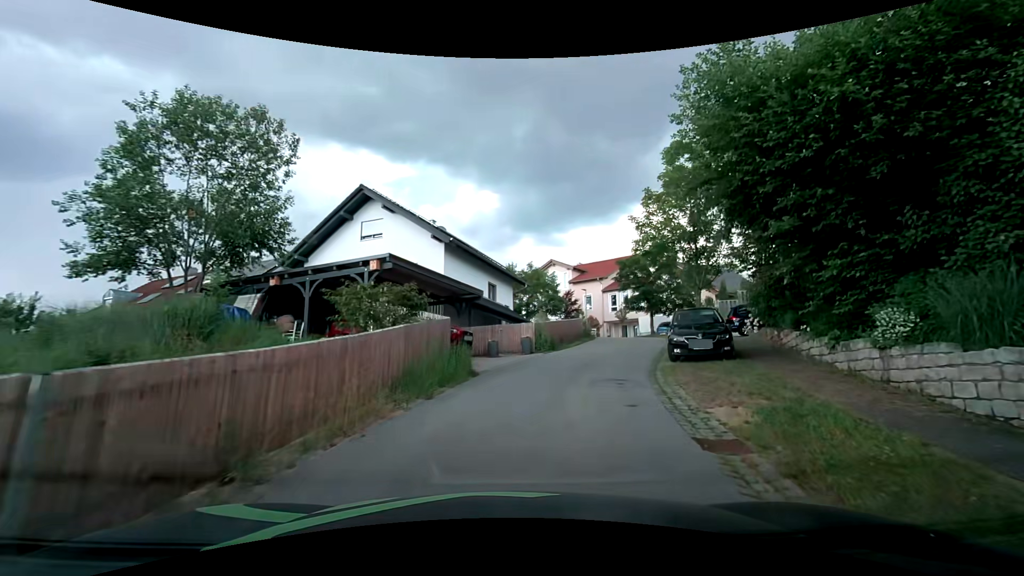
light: Day
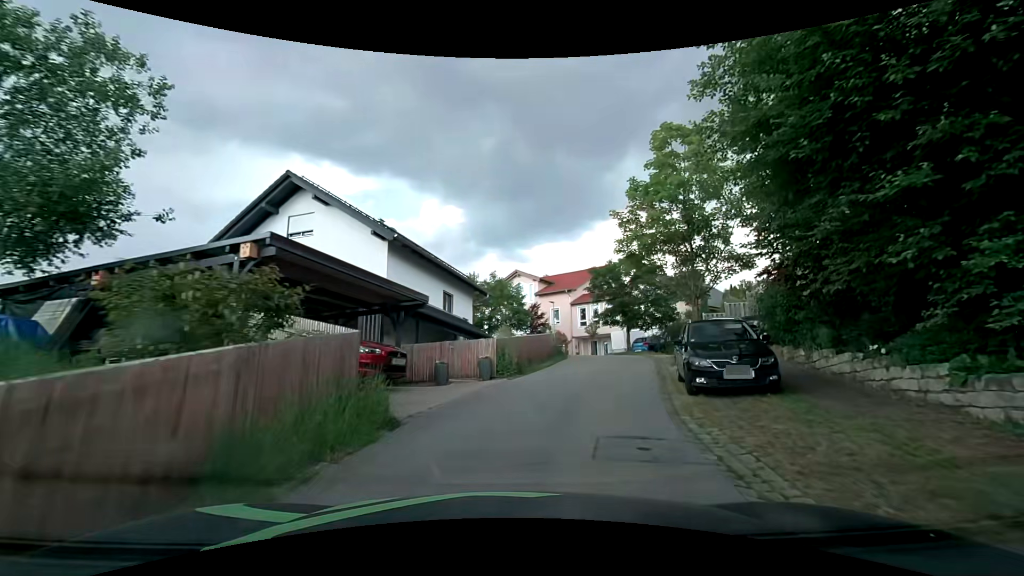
(+0.2, +4.4) m; +4°
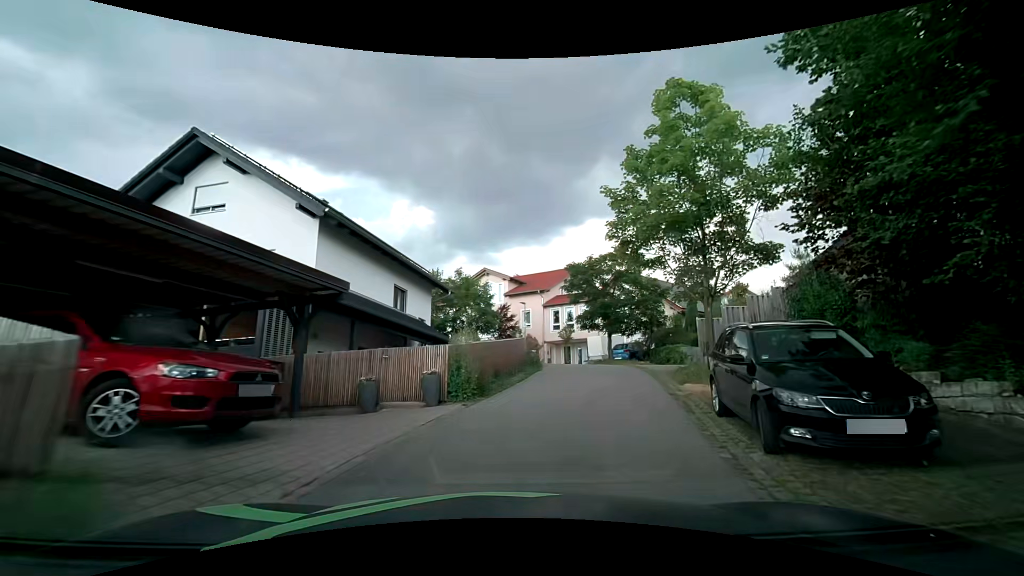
(+0.2, +4.3) m; +4°
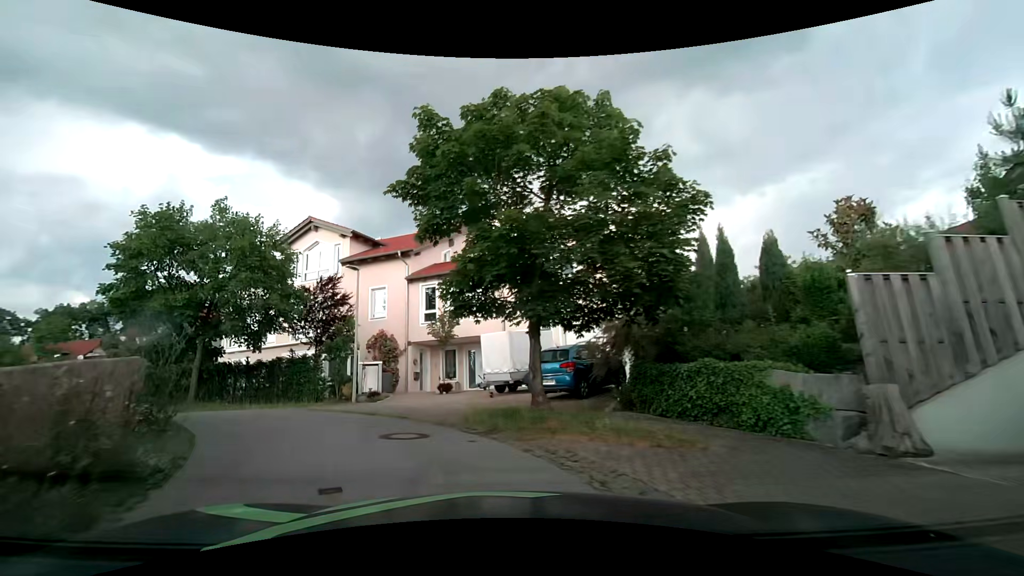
(+3.4, +19.1) m; +13°
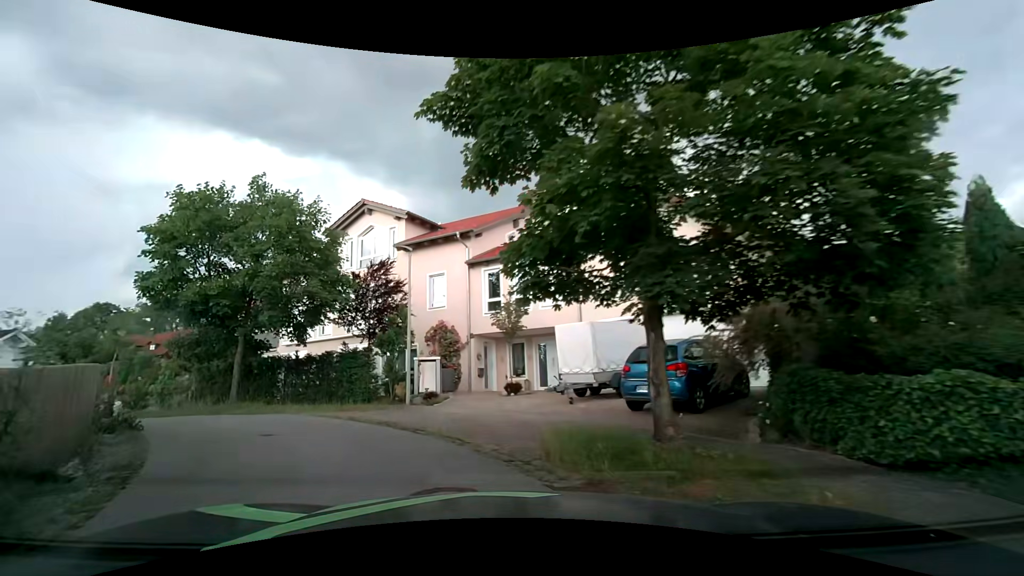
(-0.2, +3.3) m; -8°
